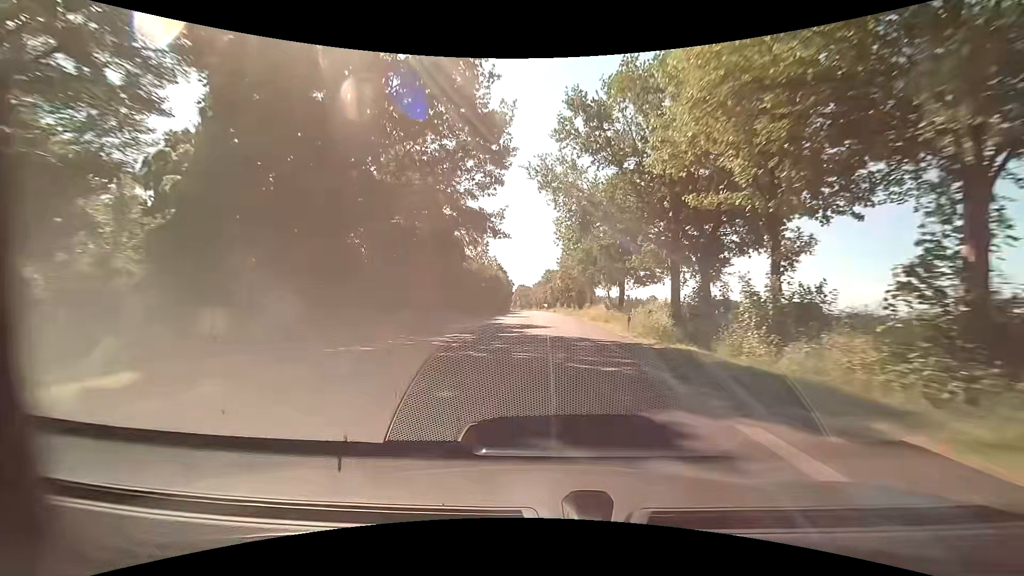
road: primary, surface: asphalt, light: Day
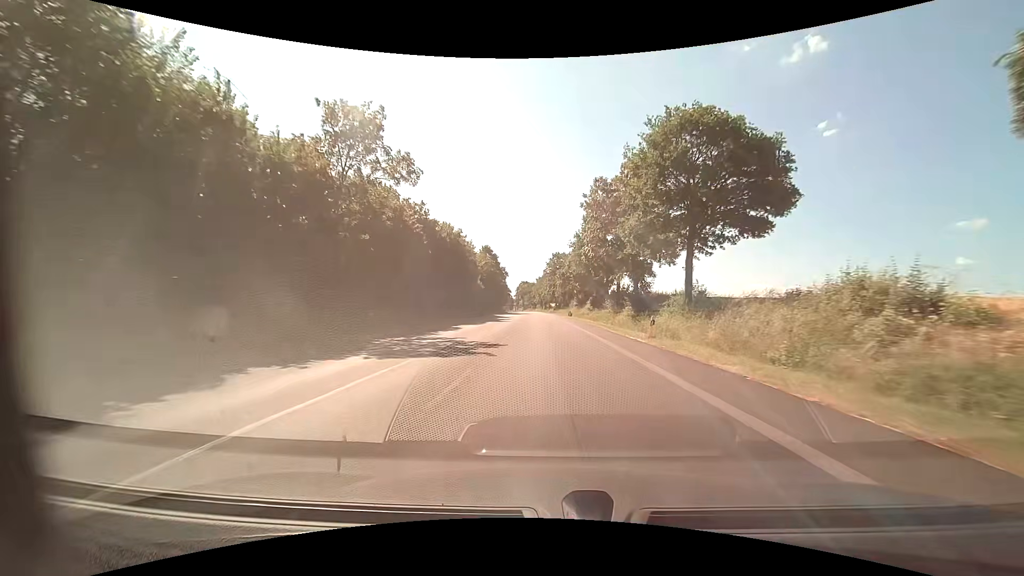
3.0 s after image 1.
(-0.5, +56.3) m; -1°
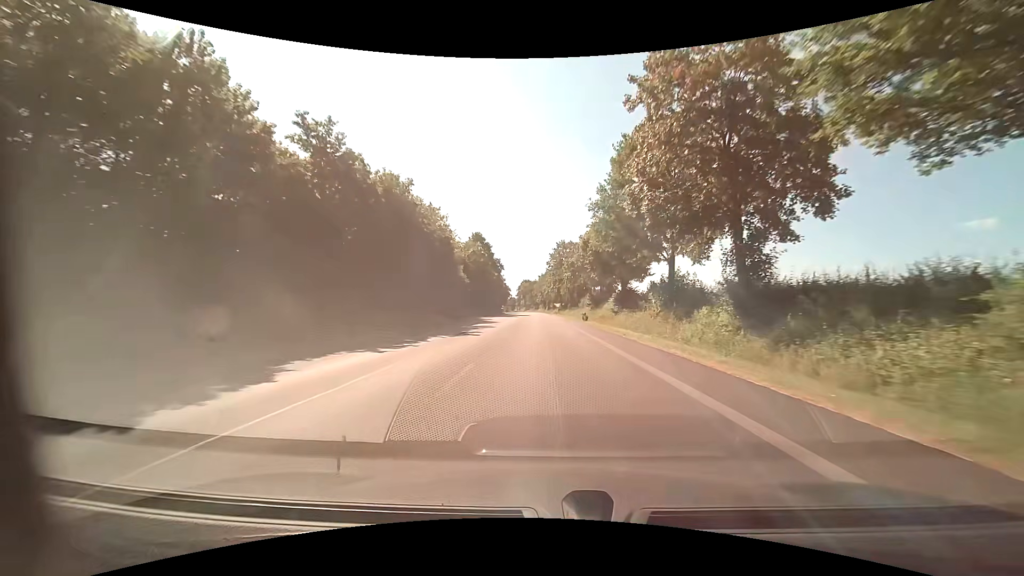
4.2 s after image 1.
(-0.1, +22.5) m; -1°
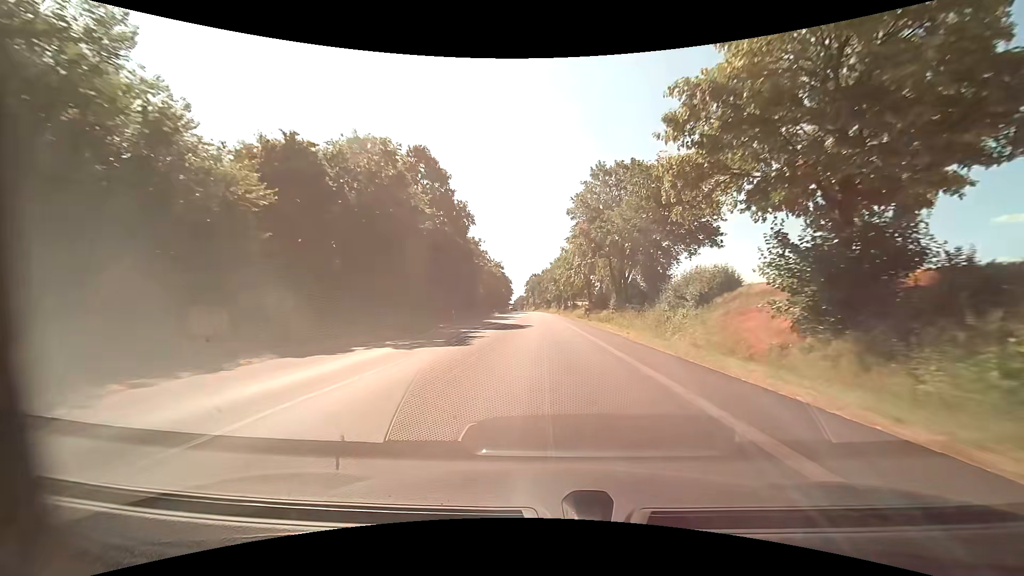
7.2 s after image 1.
(-0.5, +56.5) m; -1°
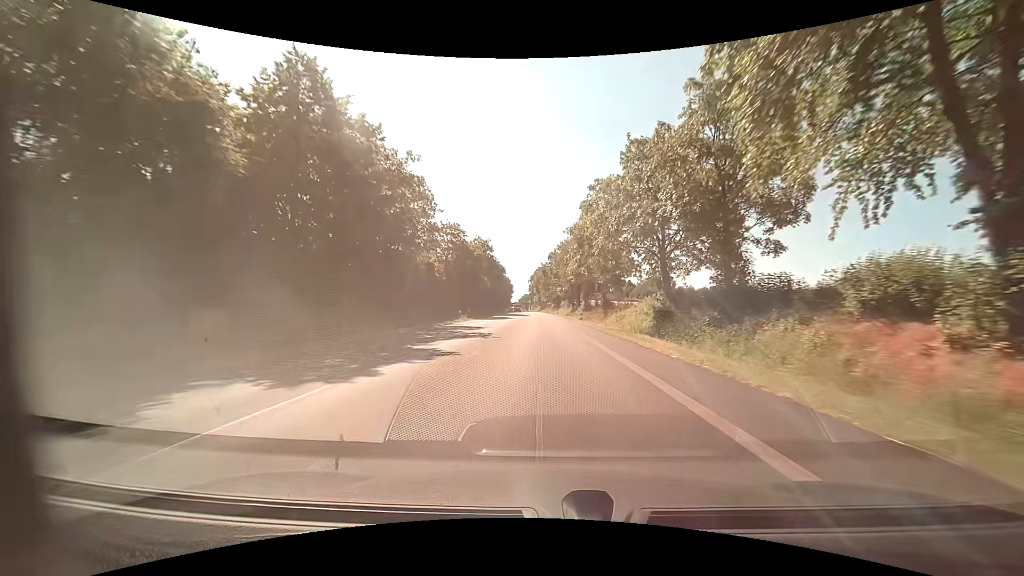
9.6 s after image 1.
(-0.3, +45.3) m; -1°
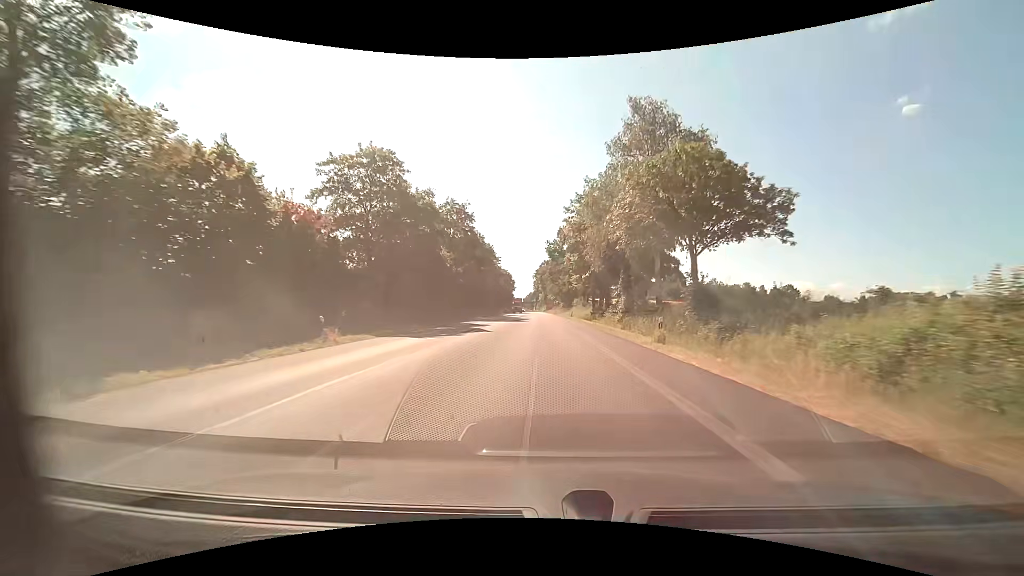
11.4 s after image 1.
(-0.2, +34.0) m; 0°
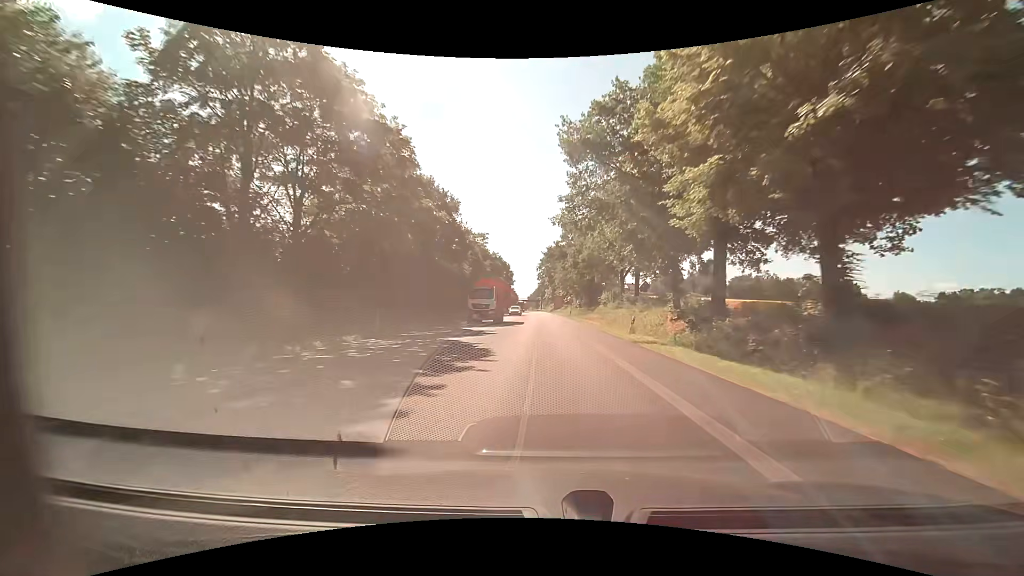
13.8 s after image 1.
(-0.6, +45.3) m; -1°
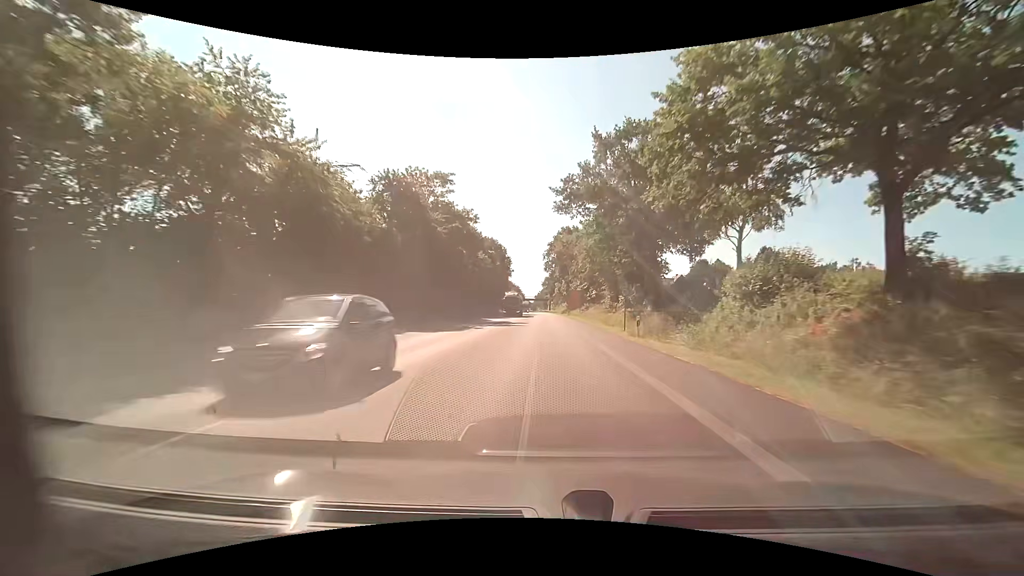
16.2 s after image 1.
(-0.4, +45.3) m; -1°
(0, +10) (0, +20) (0, +30) (0, +40) (0, +50) (0, +60) (-1, +70) (-1, +80) (-1, +90) (-1, +100) m
